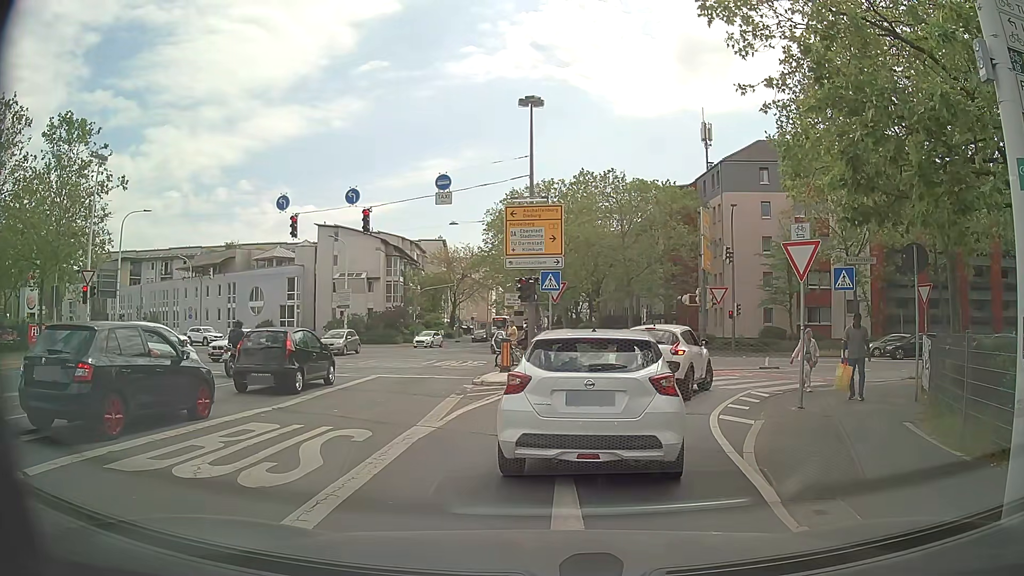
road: primary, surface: asphalt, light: Day
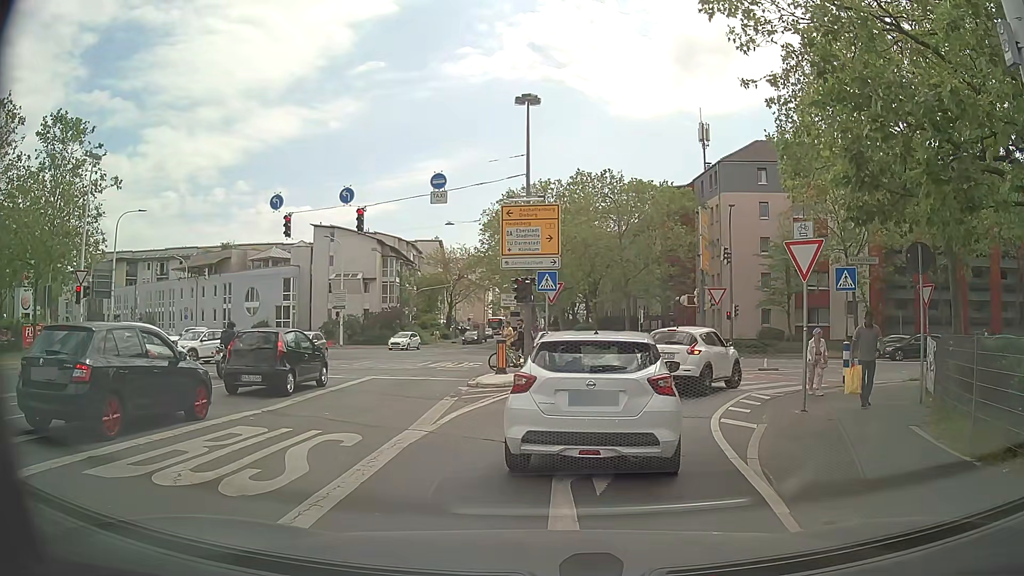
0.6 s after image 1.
(0.0, +0.4) m; 0°
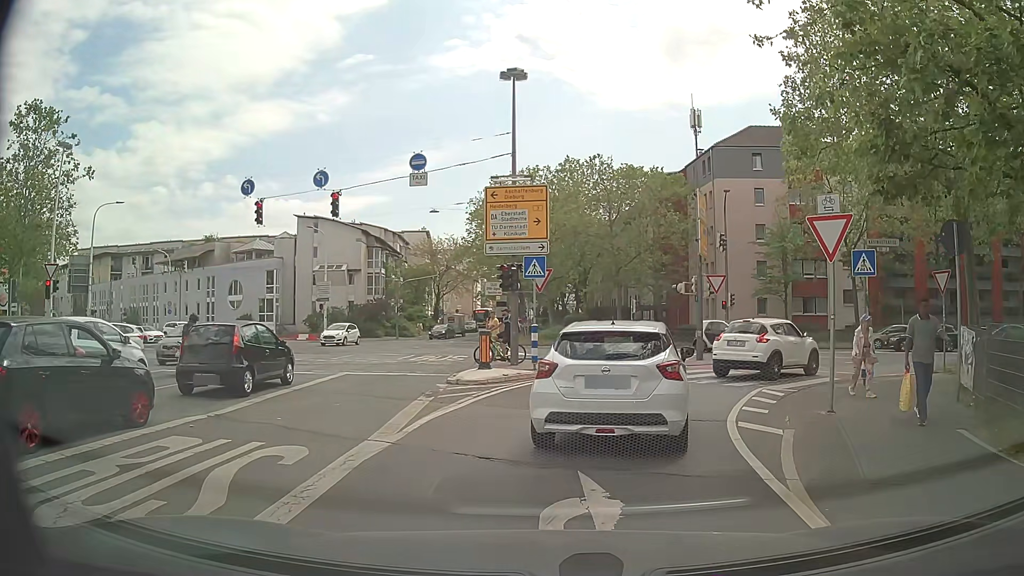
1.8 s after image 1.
(+0.1, +1.8) m; +1°
